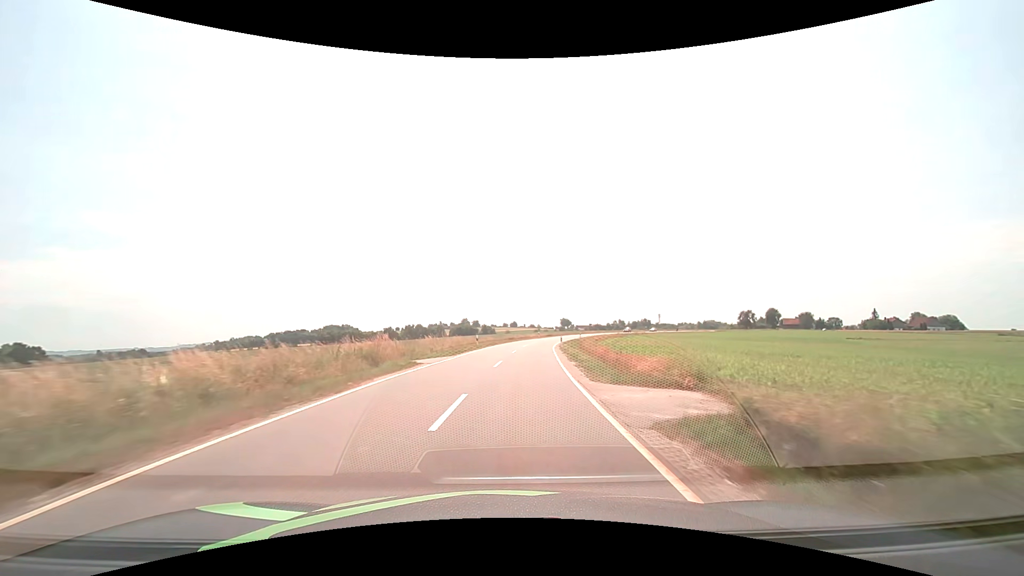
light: Day
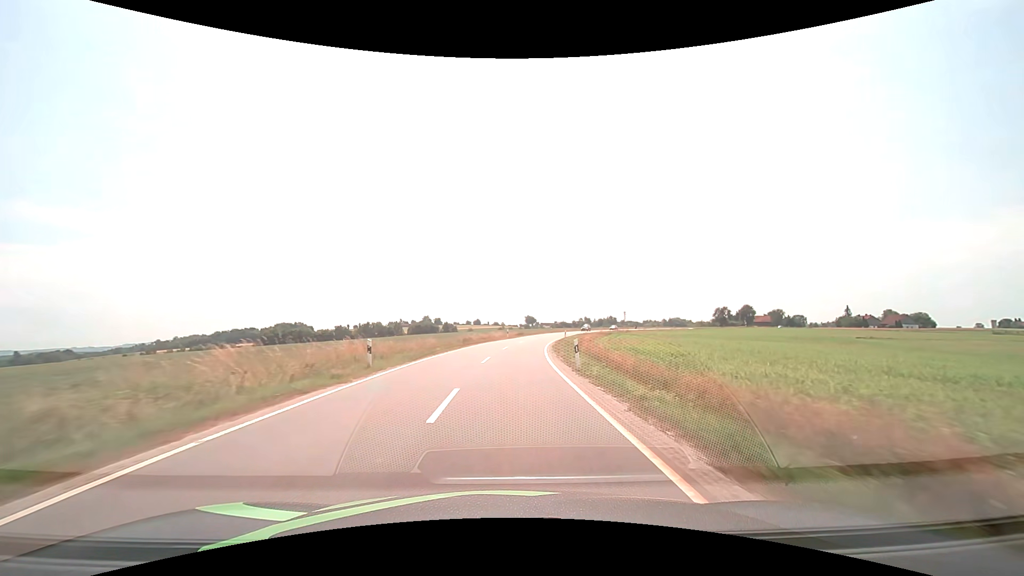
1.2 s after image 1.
(+0.8, +24.1) m; +4°
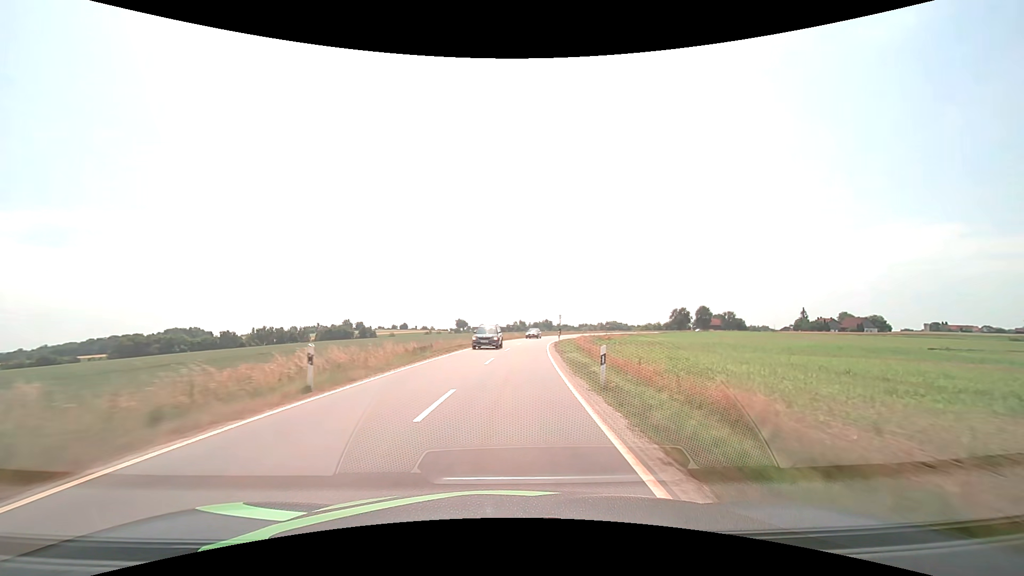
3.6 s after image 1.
(+3.1, +48.0) m; +8°
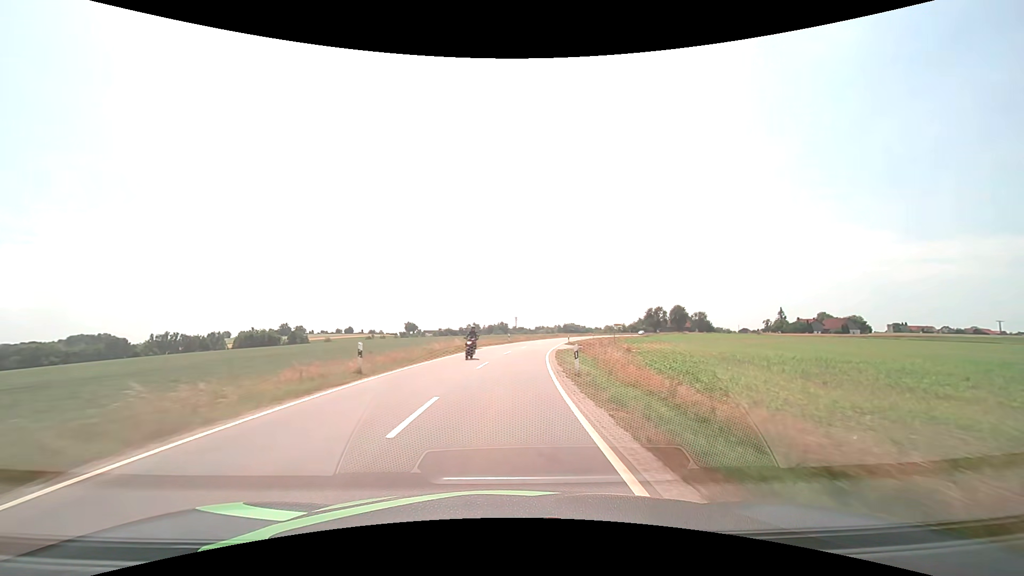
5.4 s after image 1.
(+1.9, +37.5) m; +5°
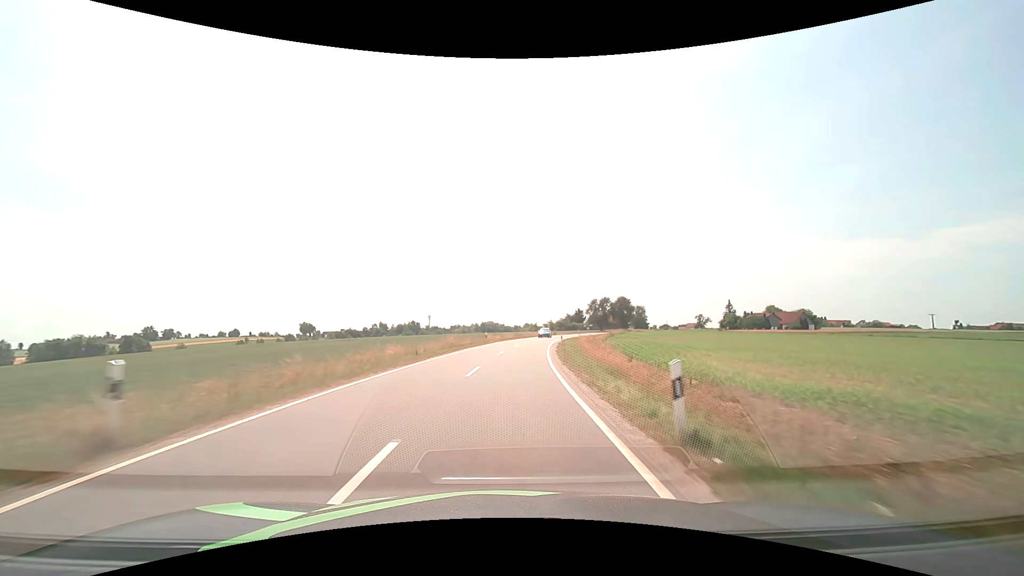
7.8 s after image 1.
(+3.9, +52.8) m; +9°
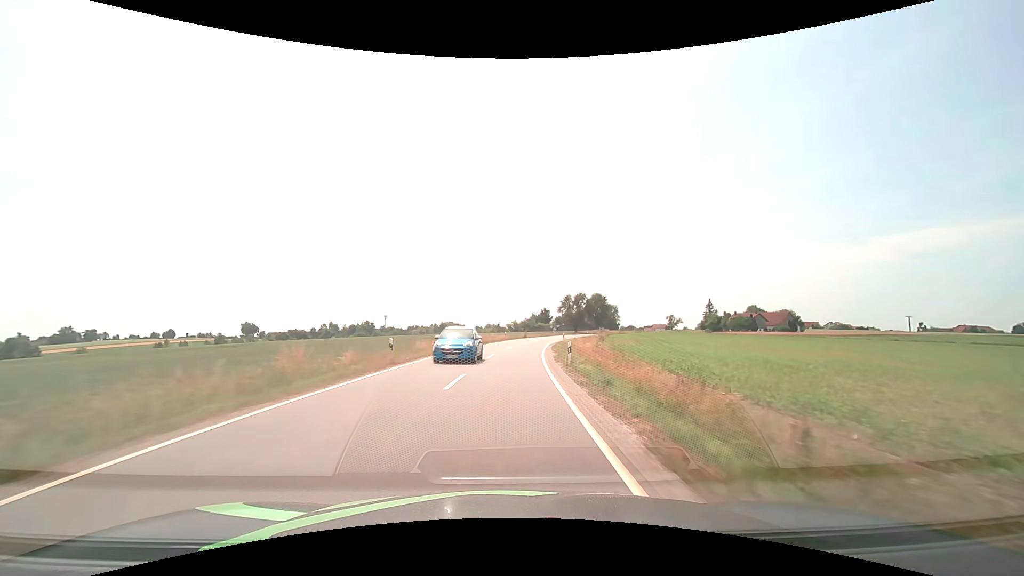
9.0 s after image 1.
(+1.2, +27.2) m; +5°
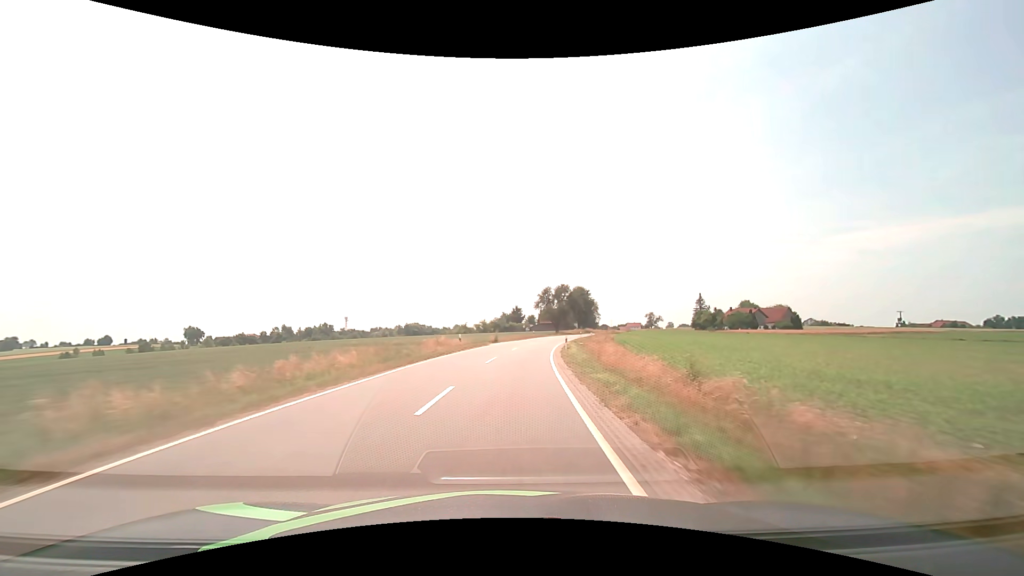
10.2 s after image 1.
(+0.9, +27.6) m; +4°
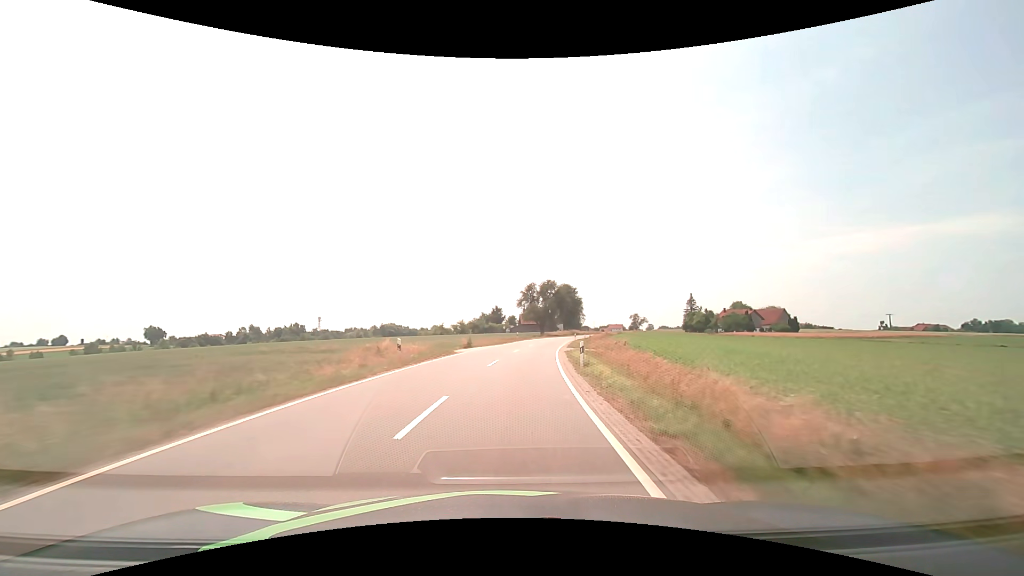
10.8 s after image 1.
(+0.2, +13.9) m; +2°
(0, +10) (+1, +20) (+1, +30) (+2, +40) (+4, +50) (+6, +60) (+8, +69) (+10, +79) (+12, +89) (+15, +99) m
